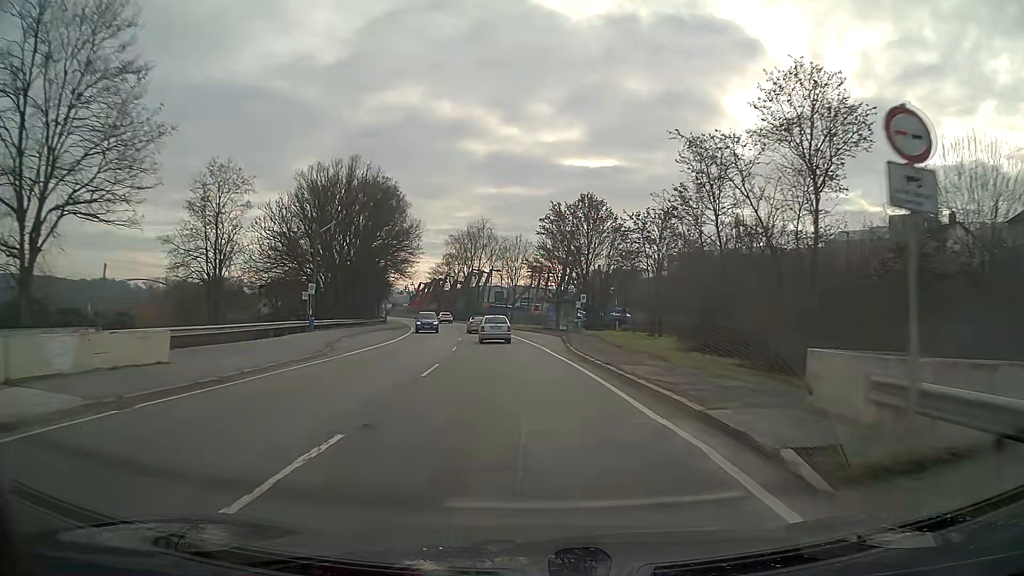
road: primary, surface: asphalt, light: Day
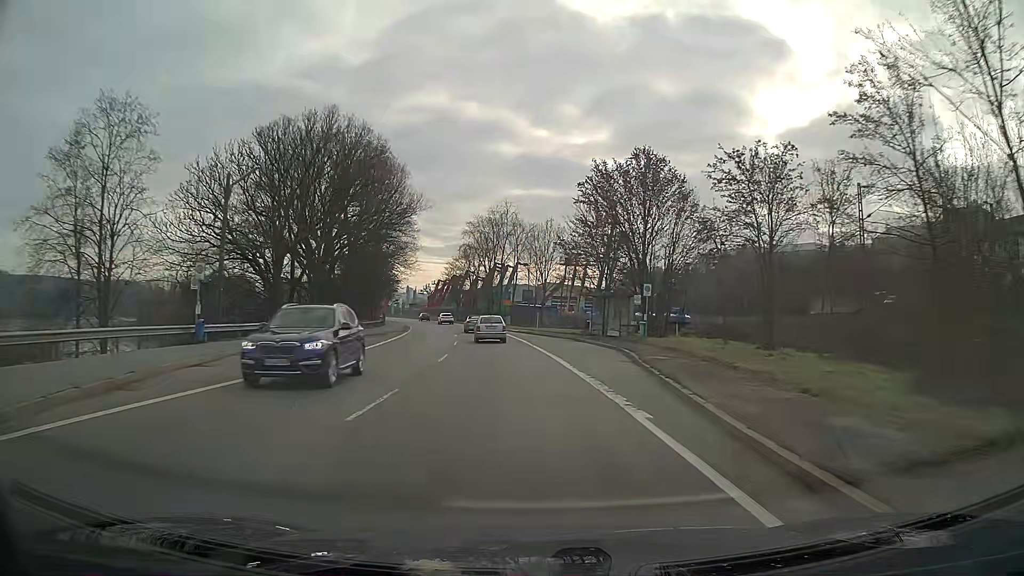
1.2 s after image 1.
(-0.4, +18.8) m; -3°
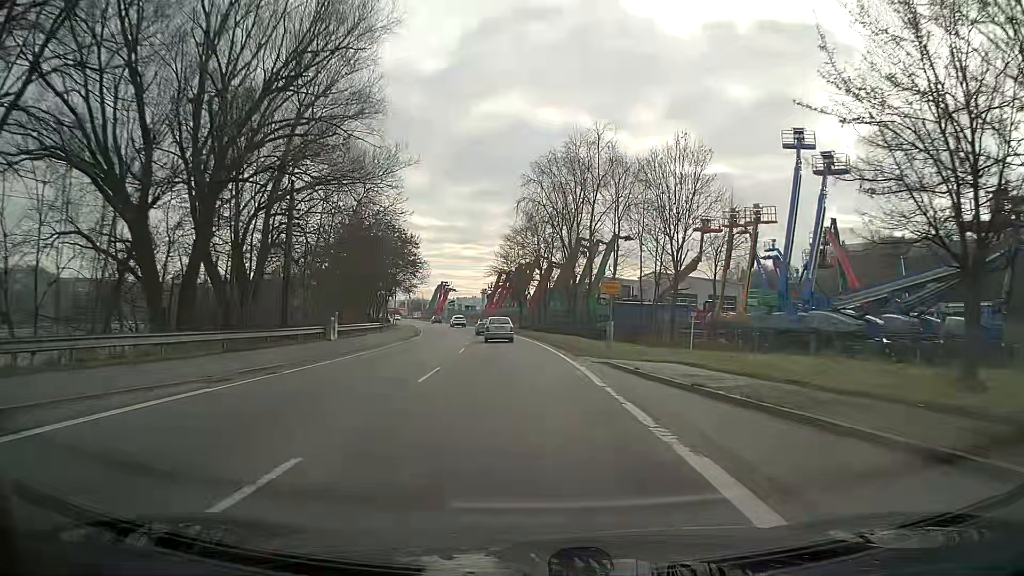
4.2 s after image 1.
(-2.4, +42.6) m; -7°
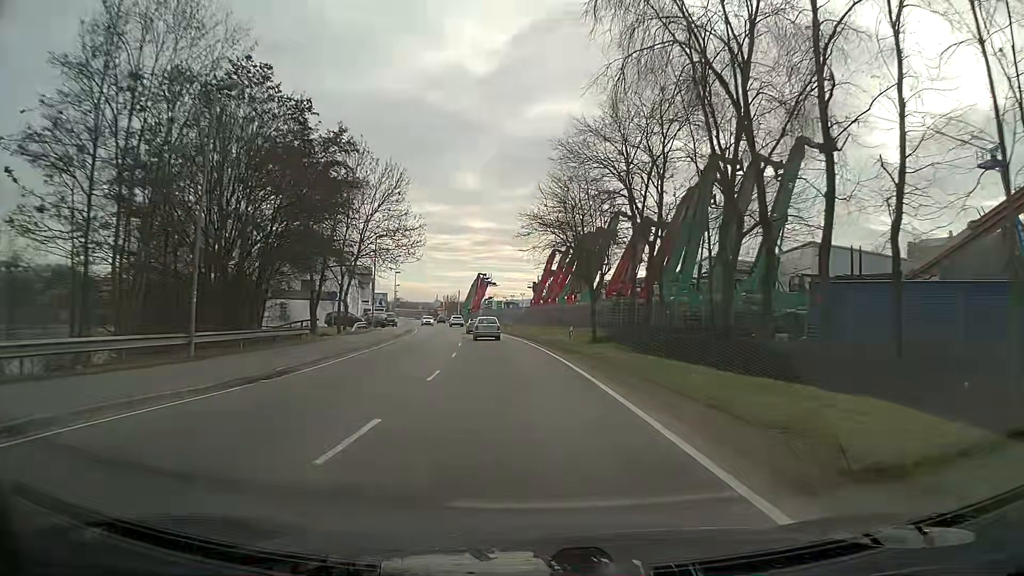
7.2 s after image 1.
(-1.6, +39.4) m; -5°
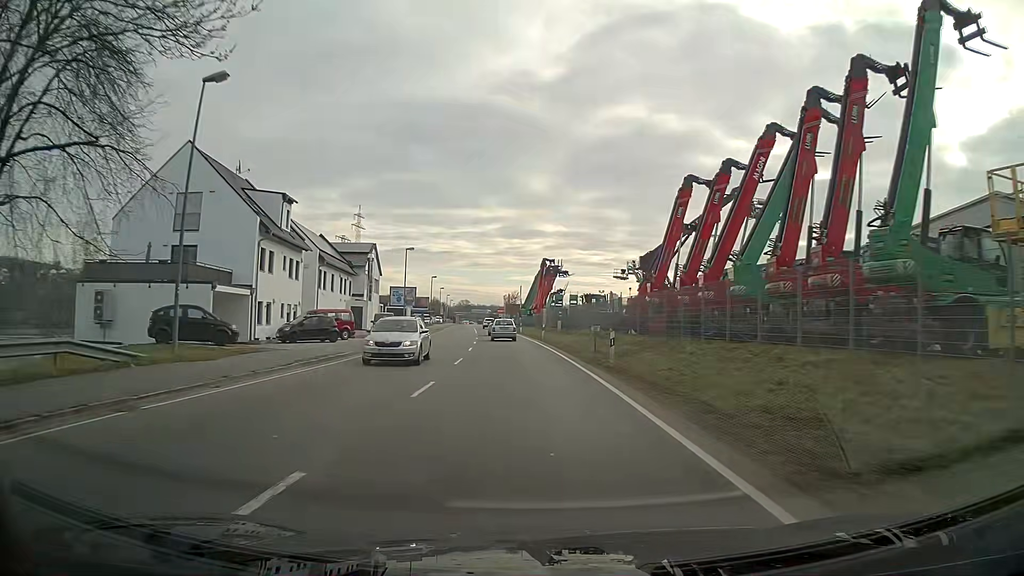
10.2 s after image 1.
(-2.0, +39.8) m; -6°
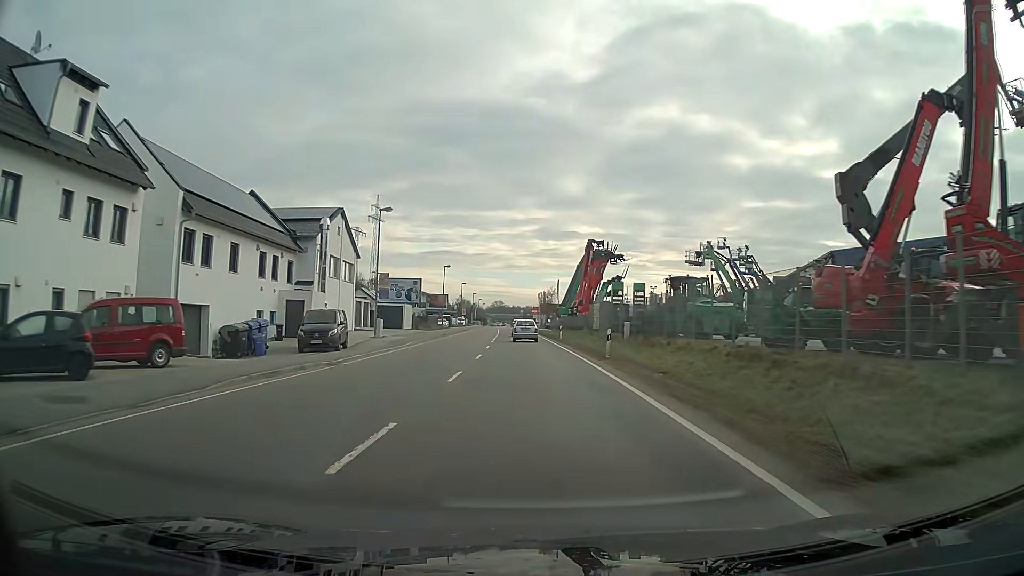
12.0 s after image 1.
(-0.7, +24.3) m; -3°
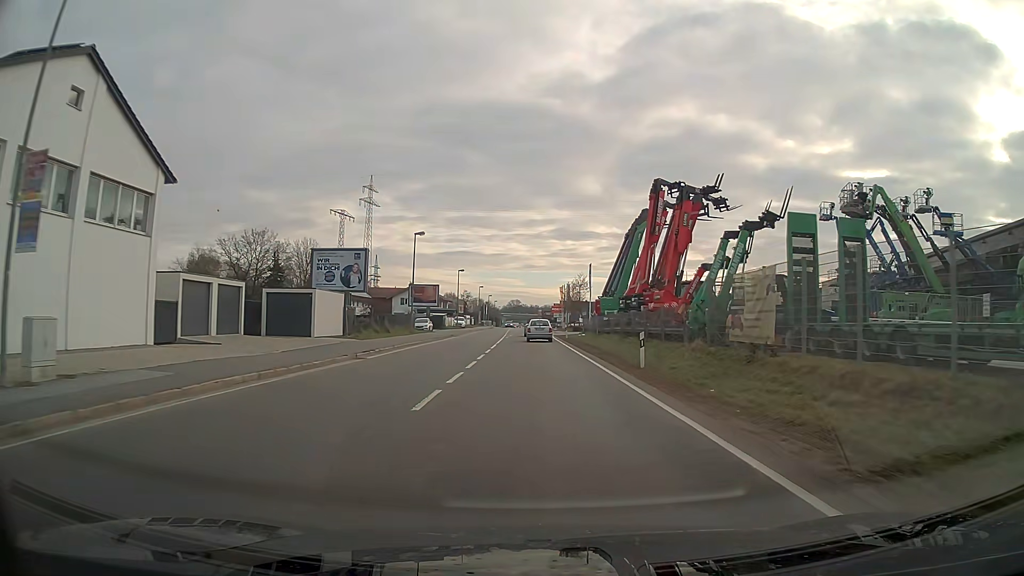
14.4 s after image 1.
(-0.5, +32.1) m; -1°
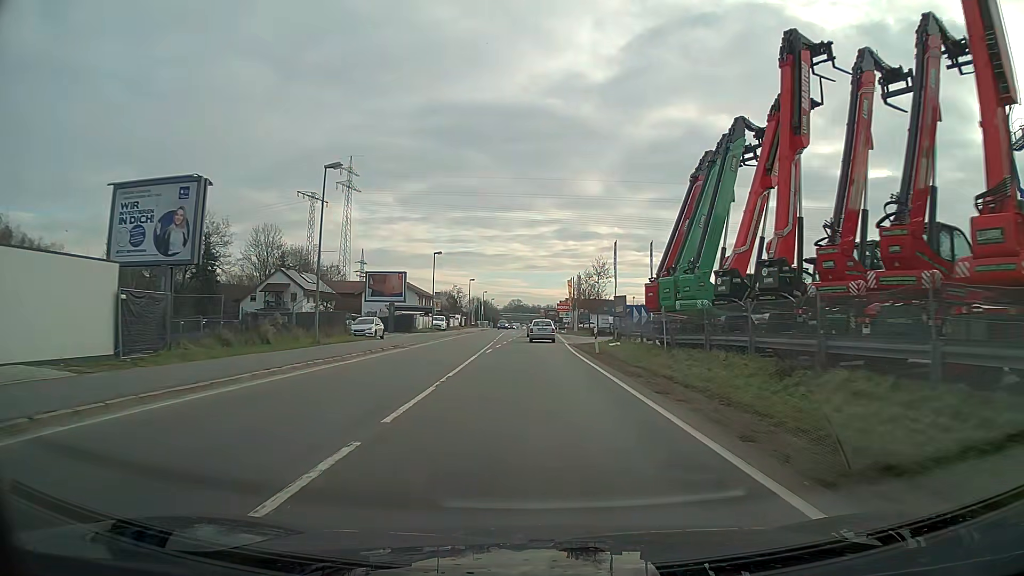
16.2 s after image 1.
(0.0, +23.7) m; 0°
(0, +10) (0, +20) (0, +30) (0, +40) (0, +50) (0, +60) (0, +70) (0, +80) (0, +90) (0, +100) m
